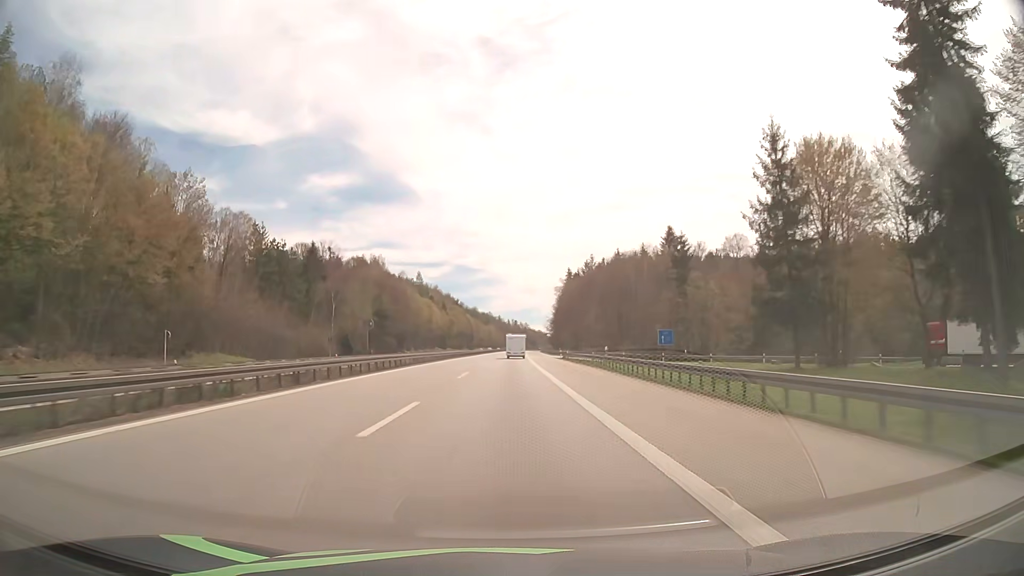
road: motorway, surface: asphalt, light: Day
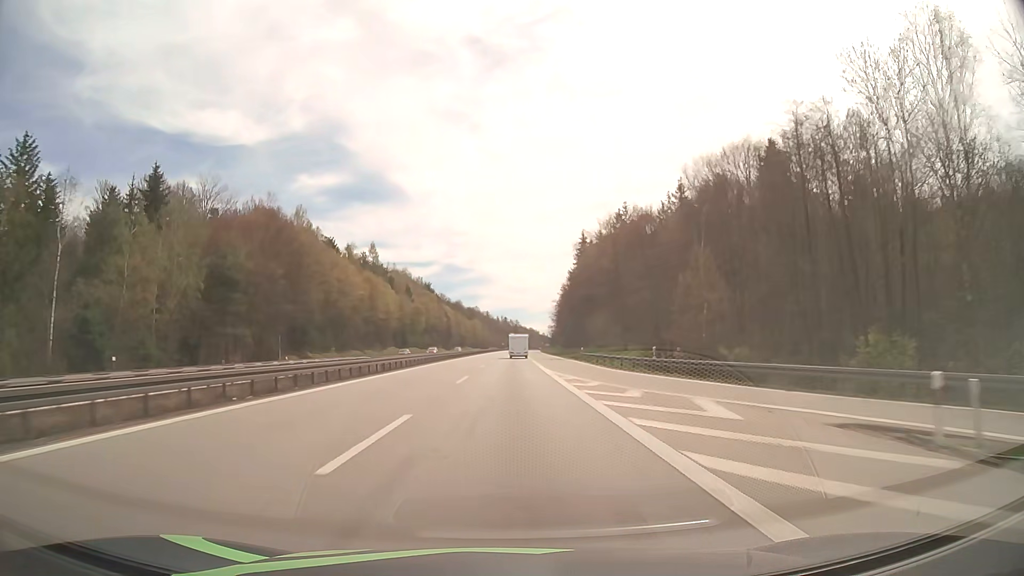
(+0.5, +75.1) m; +1°
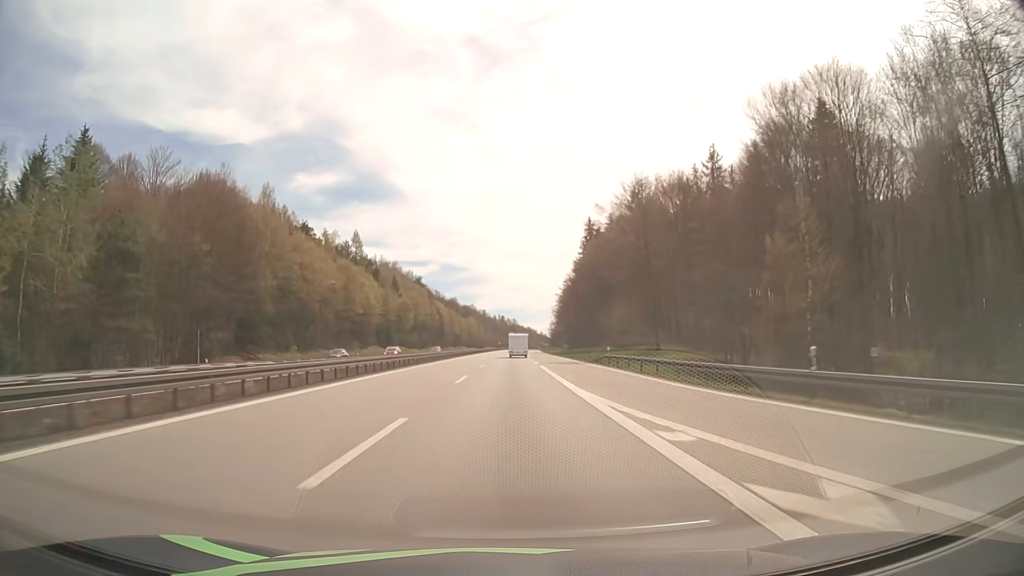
(0.0, +18.8) m; 0°
(0, +10) (0, +20) (0, +30) (0, +40) (0, +50) (0, +60) (+1, +70) (+1, +80) (+1, +90) (+1, +100) m
